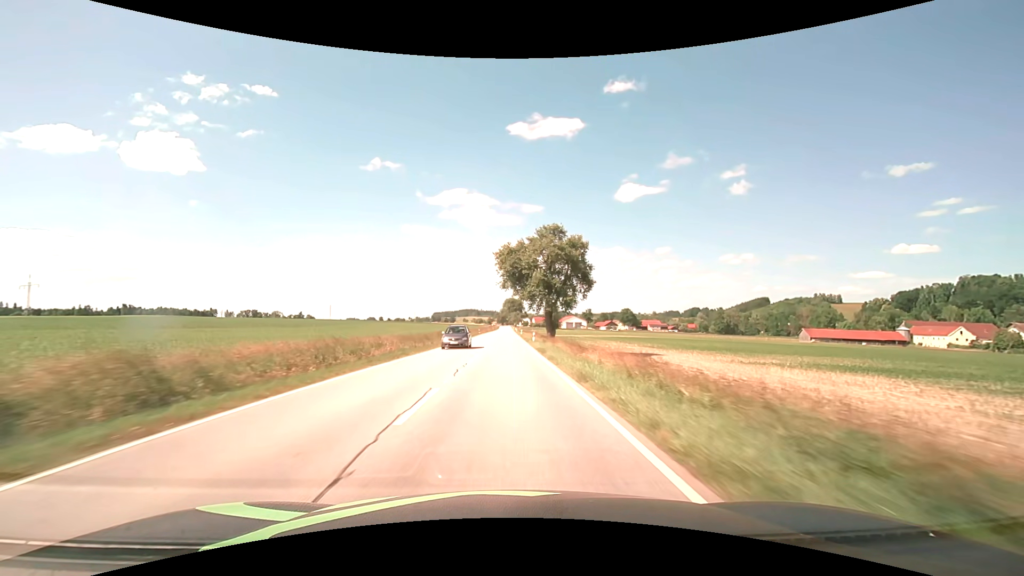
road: secondary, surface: asphalt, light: Day
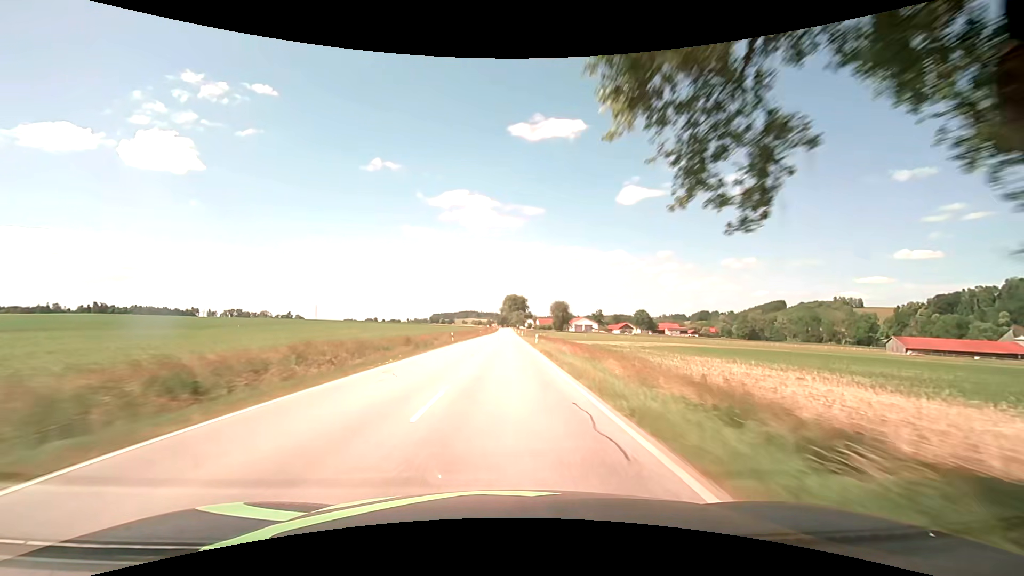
(-0.1, +47.5) m; -1°
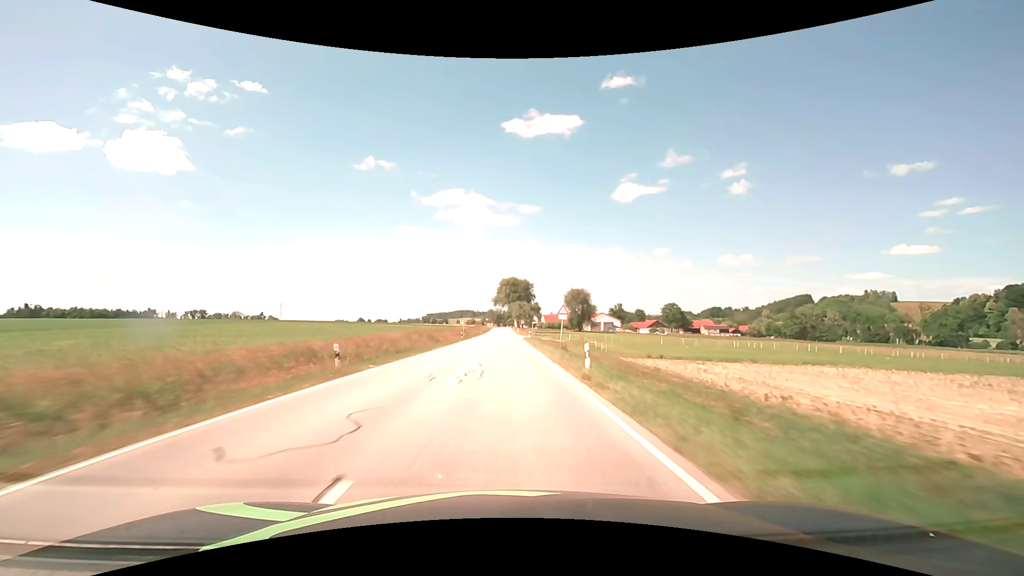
(+0.8, +78.9) m; +1°
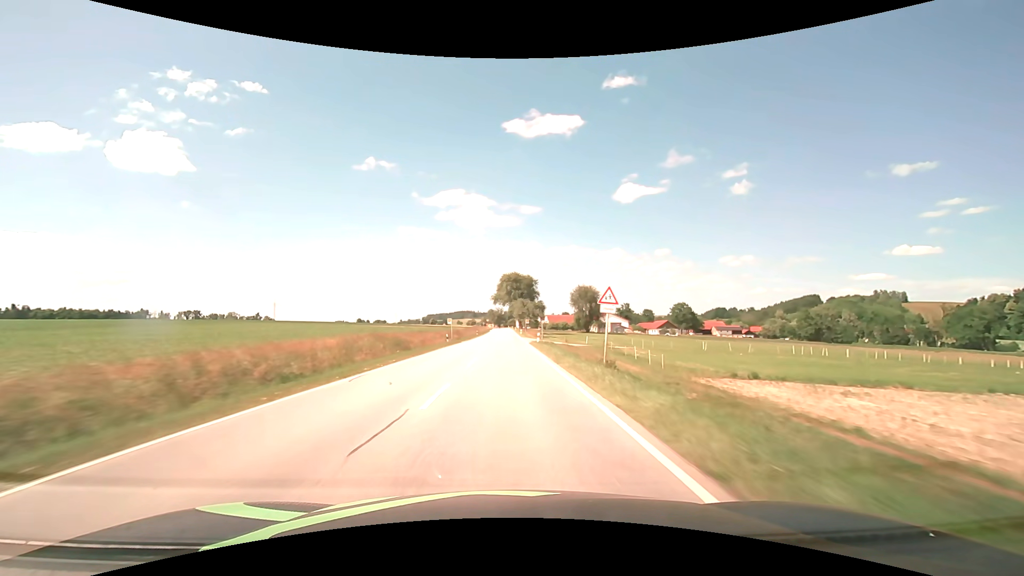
(0.0, +15.8) m; 0°
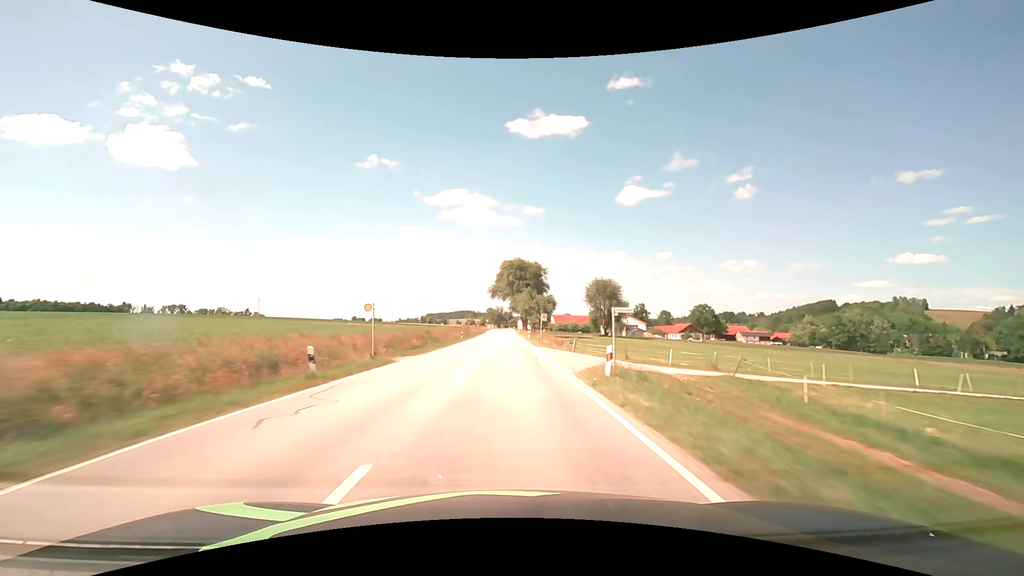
(-0.1, +31.6) m; 0°
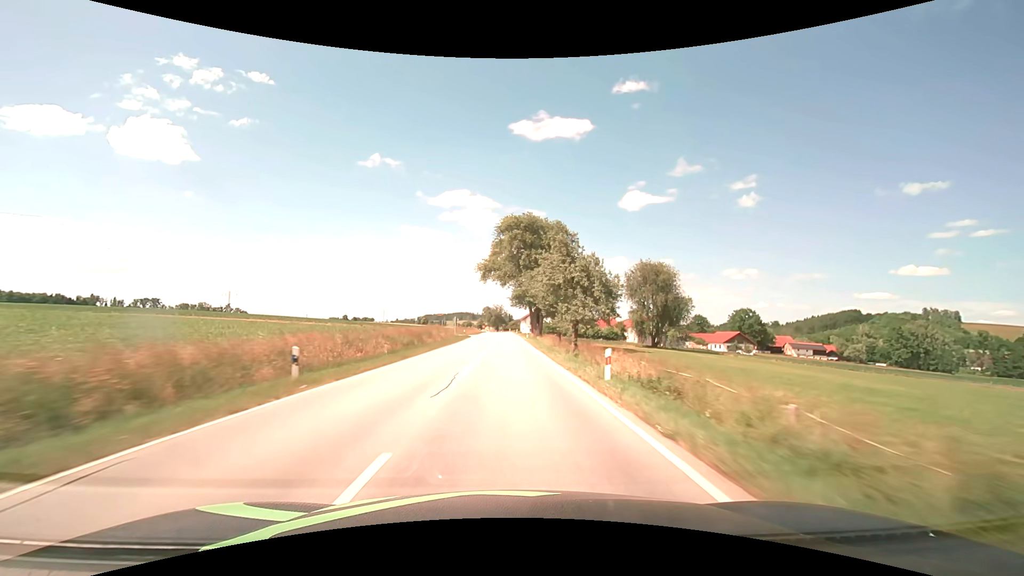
(-0.1, +47.3) m; 0°
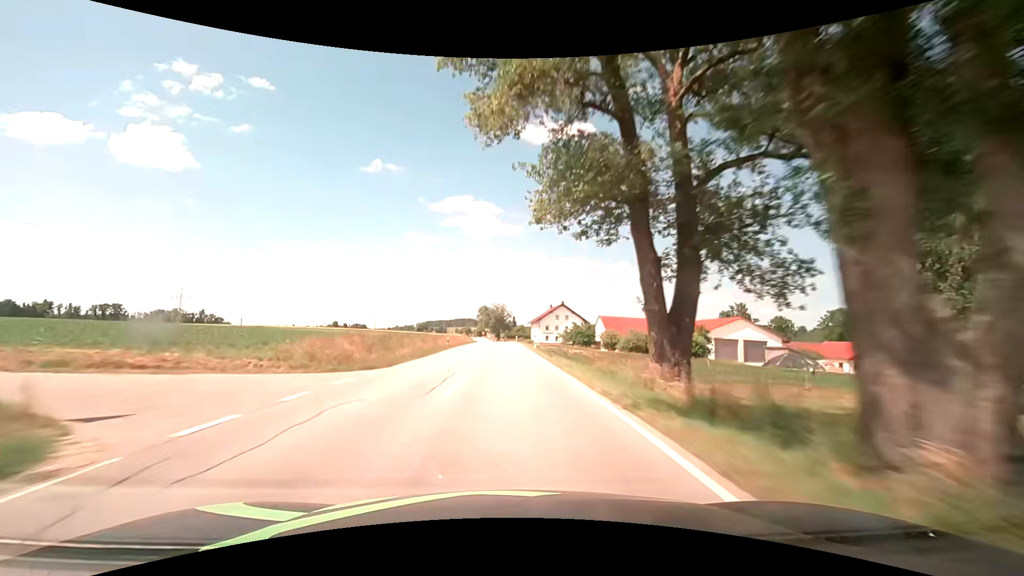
(-0.1, +63.1) m; -1°
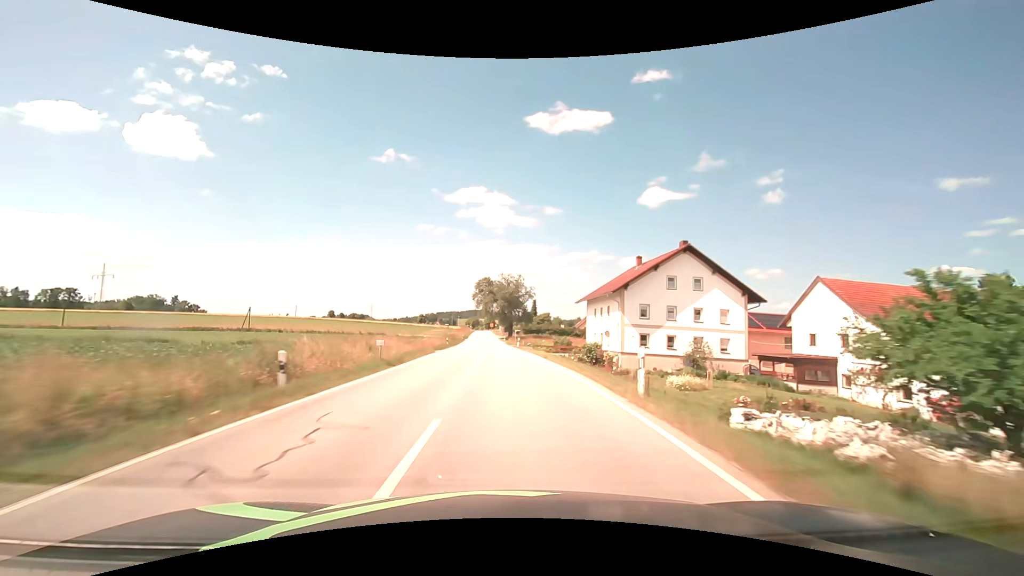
(-0.5, +78.9) m; -1°
(0, +10) (0, +20) (0, +30) (-1, +40) (-1, +50) (-1, +60) (-2, +70) (-2, +80) (-3, +90) (-3, +100) m
